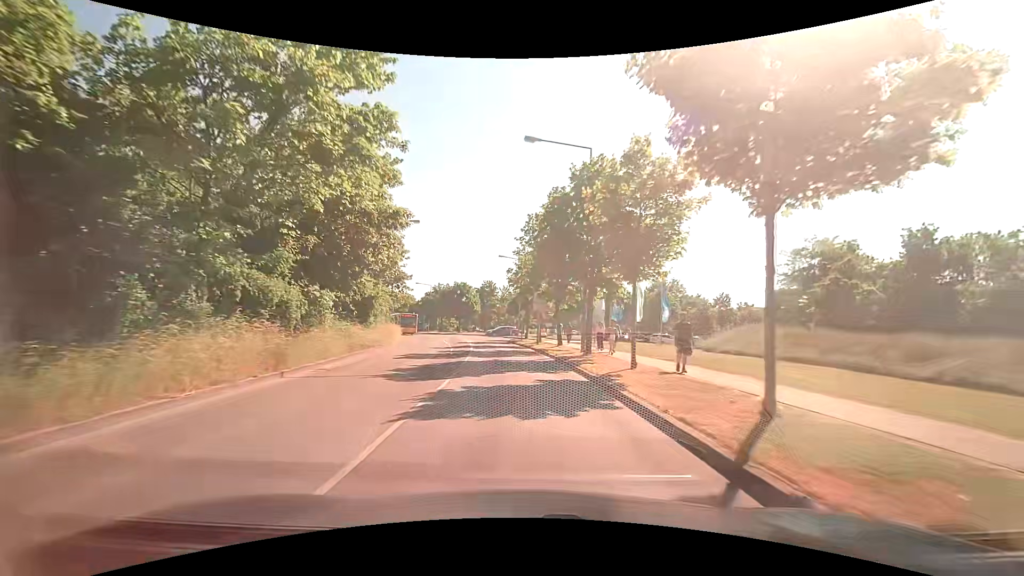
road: tertiary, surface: asphalt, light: Day
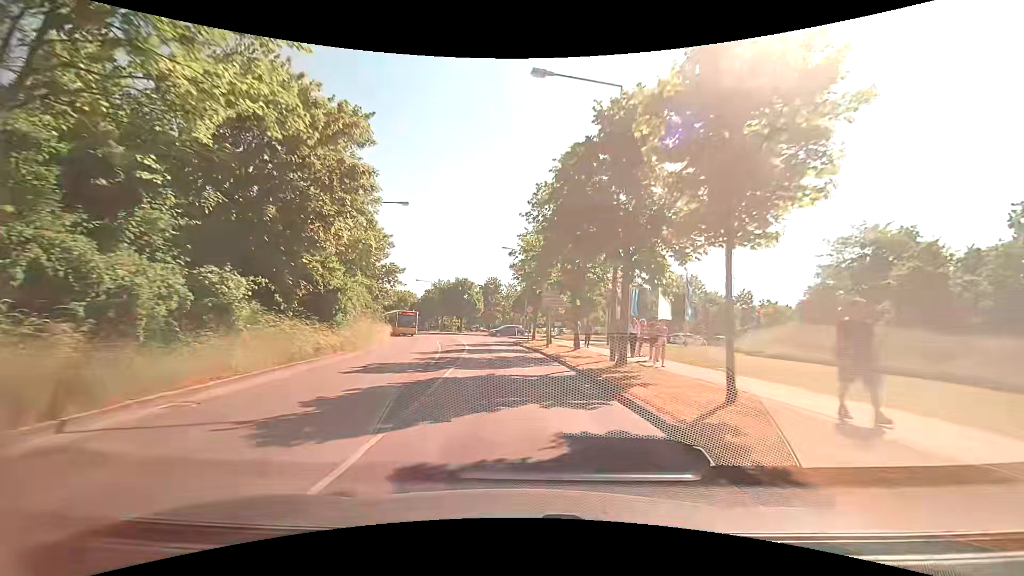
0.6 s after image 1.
(-0.1, +6.4) m; -1°
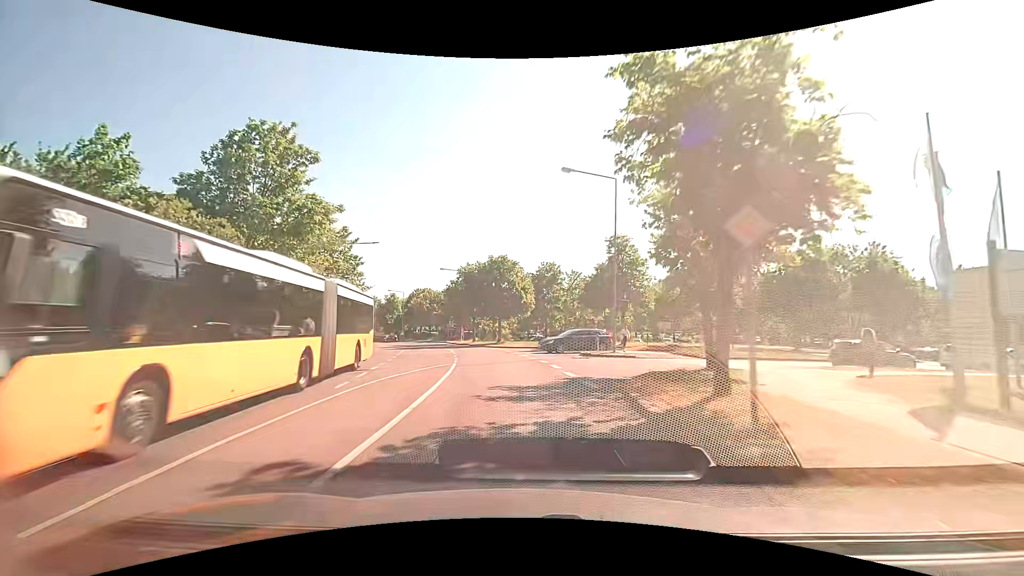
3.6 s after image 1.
(-1.4, +30.4) m; -7°
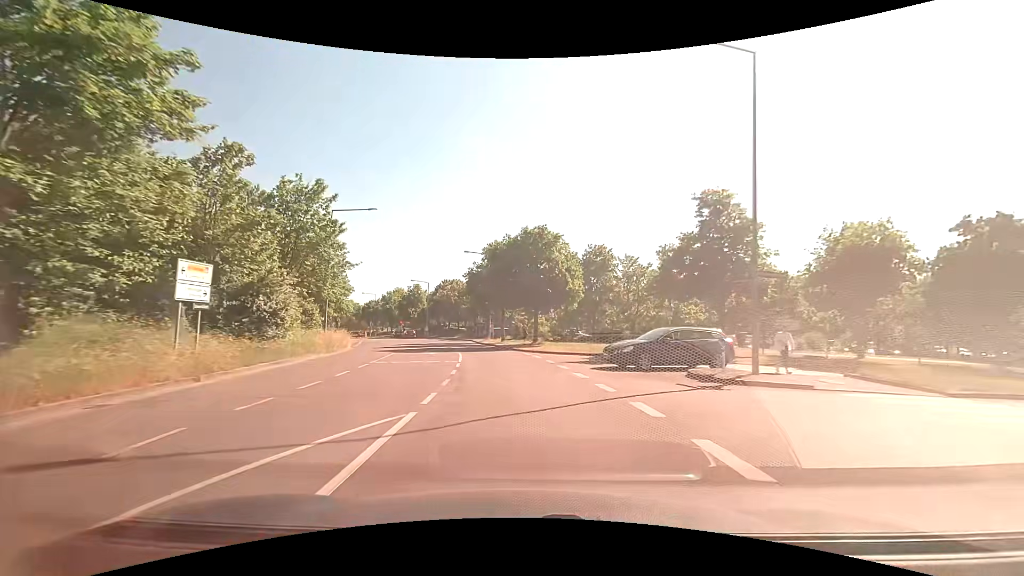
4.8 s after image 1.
(-0.5, +13.3) m; -4°
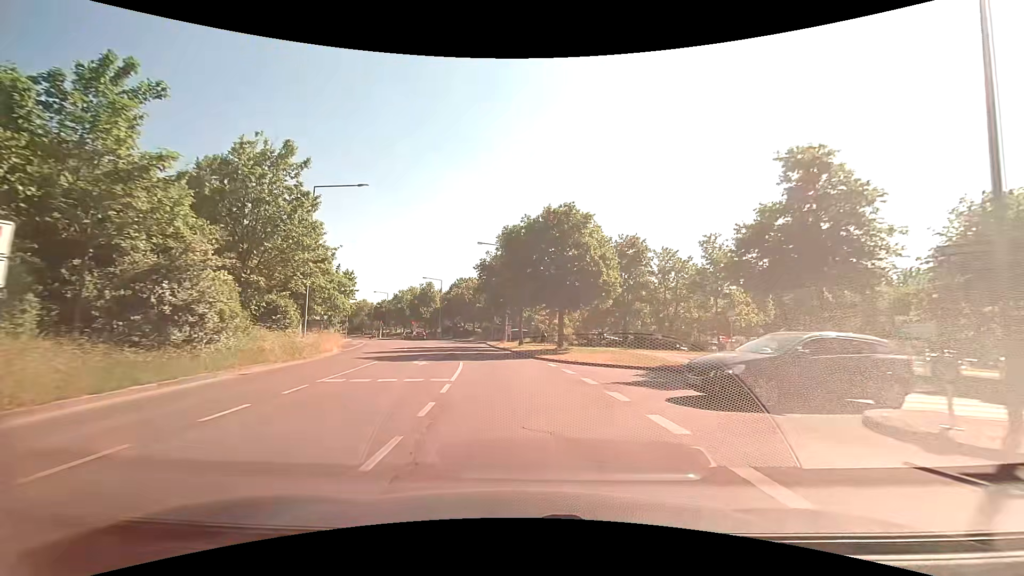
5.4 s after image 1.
(-0.2, +7.0) m; -2°
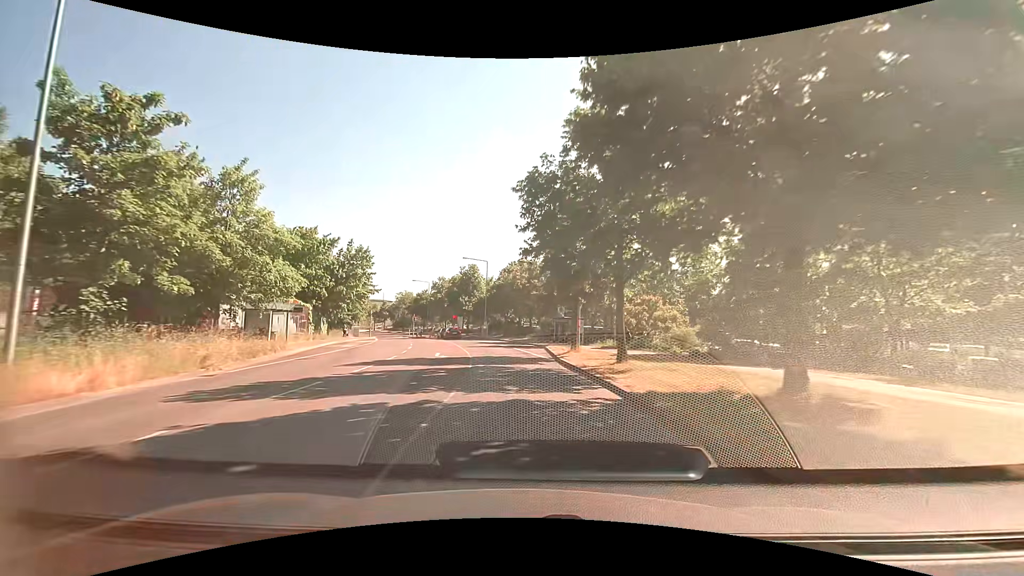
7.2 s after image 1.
(-1.5, +21.3) m; -8°
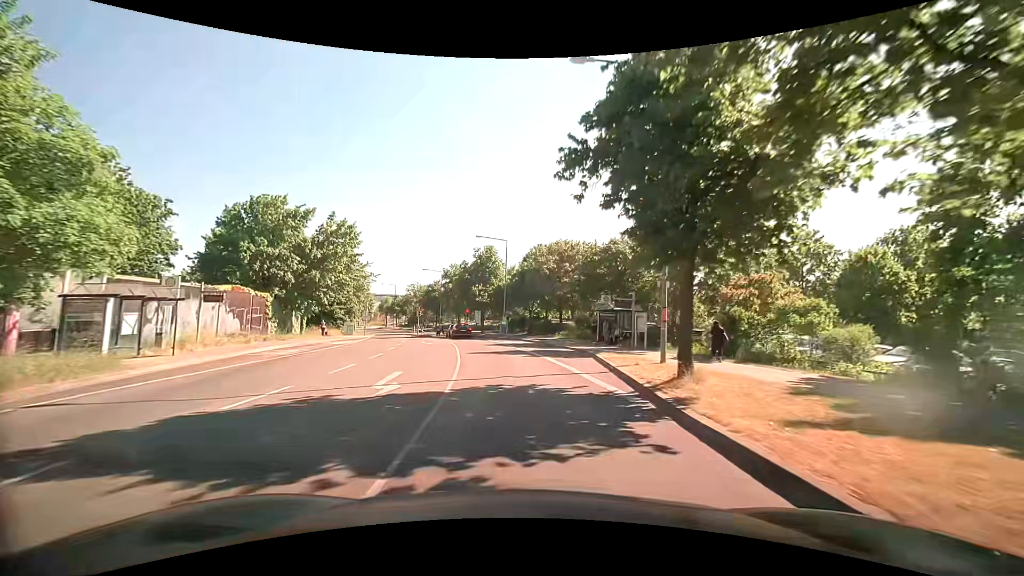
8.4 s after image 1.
(-0.5, +13.5) m; -3°
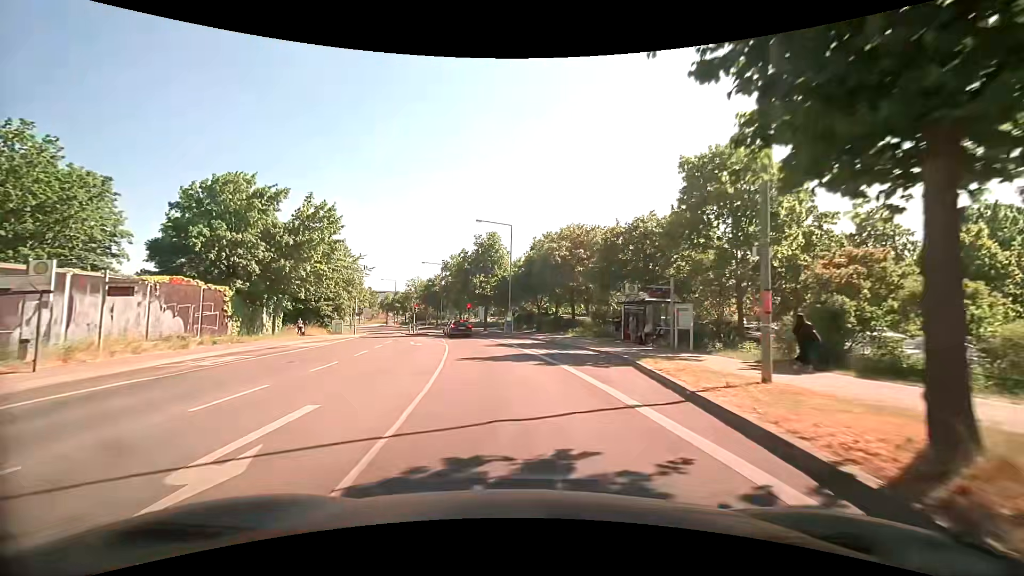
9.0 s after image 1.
(0.0, +6.3) m; -1°
